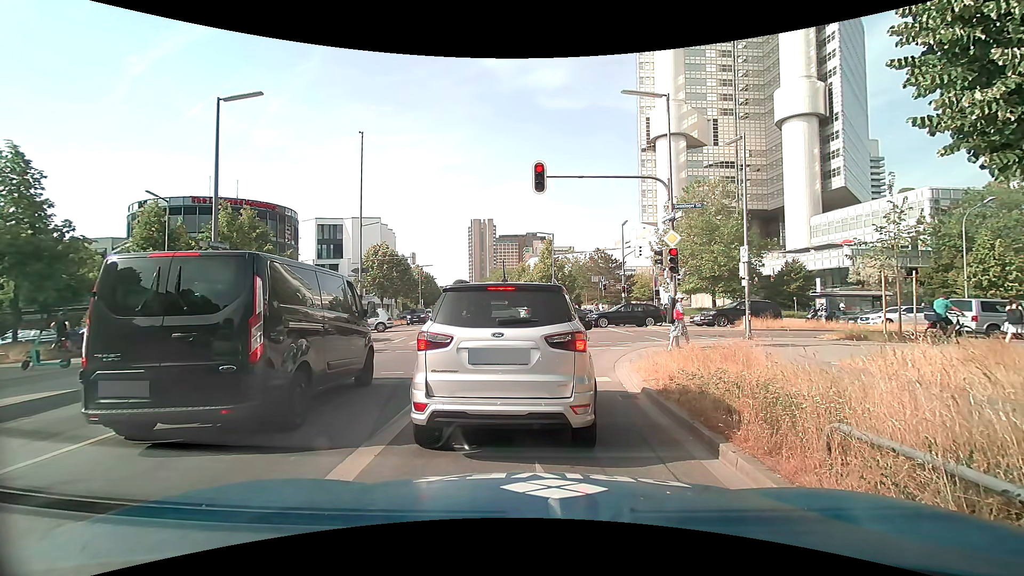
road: secondary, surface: asphalt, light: Day
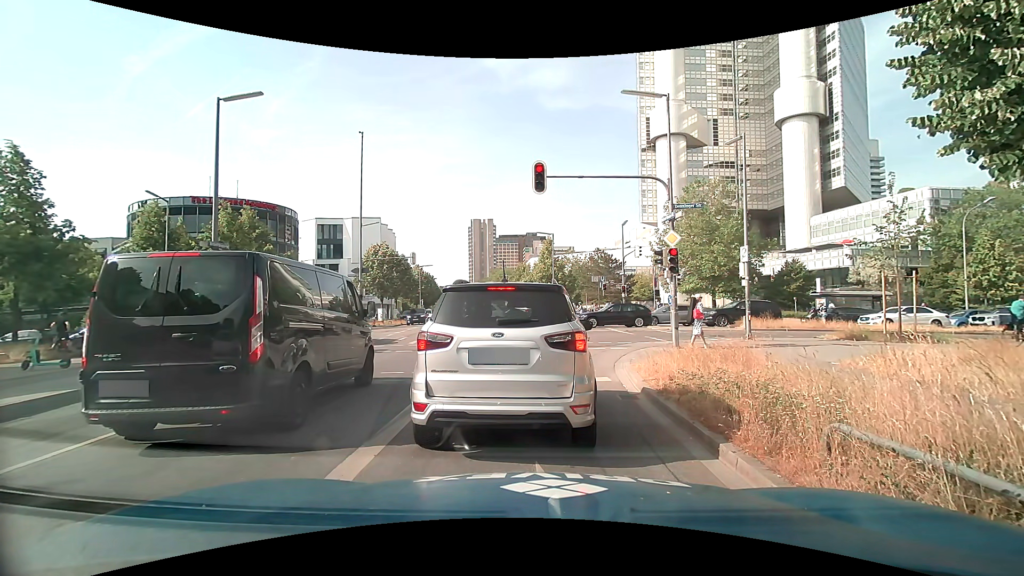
(0.0, 0.0) m; 0°
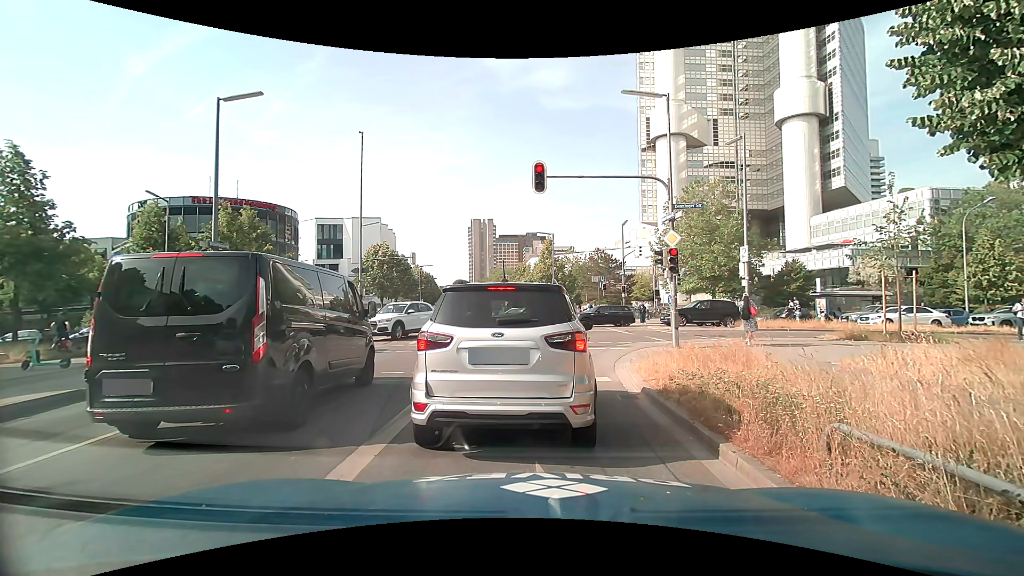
(0.0, 0.0) m; 0°
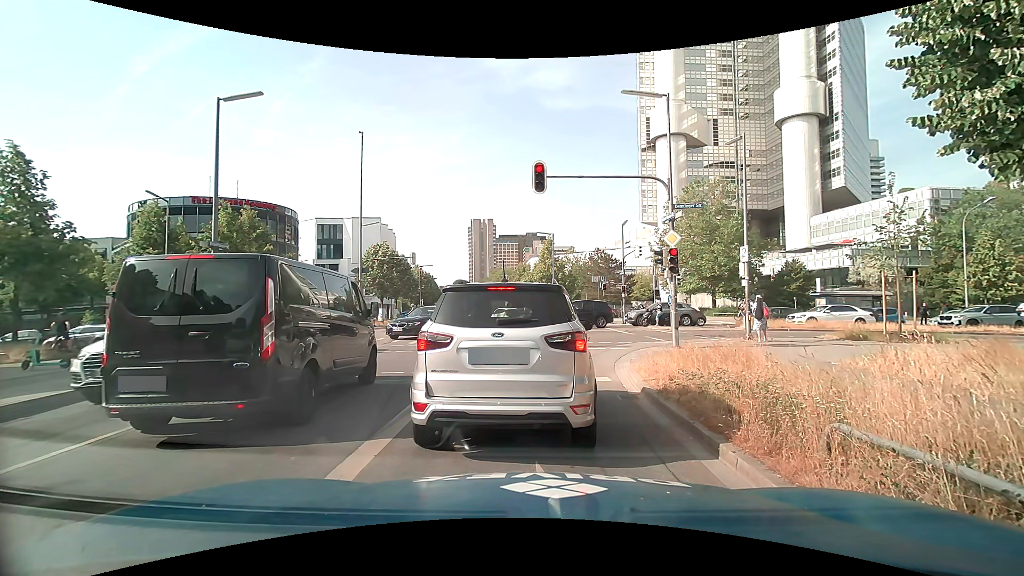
(0.0, 0.0) m; 0°
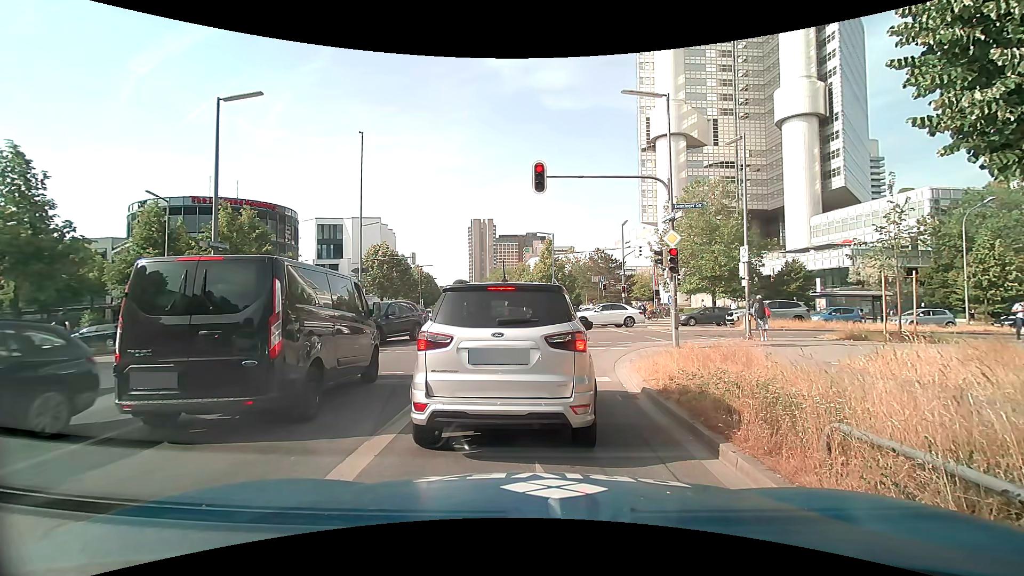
(0.0, 0.0) m; 0°
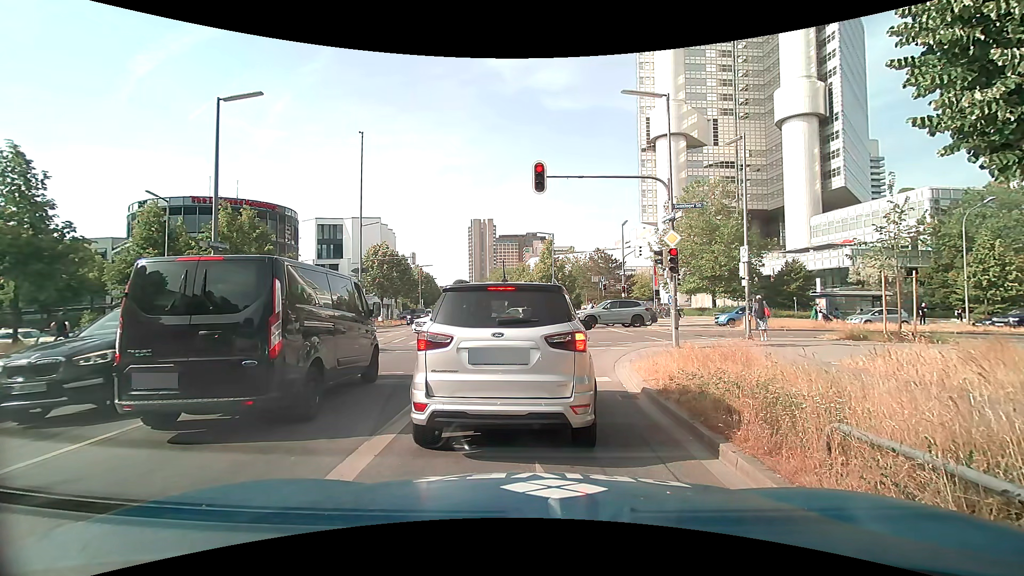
(0.0, 0.0) m; 0°
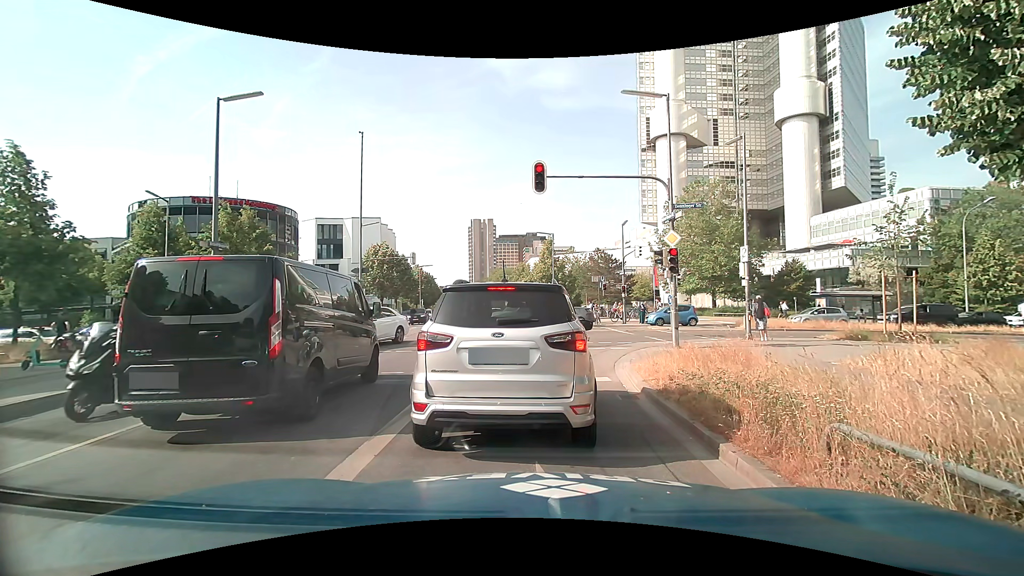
(0.0, 0.0) m; 0°
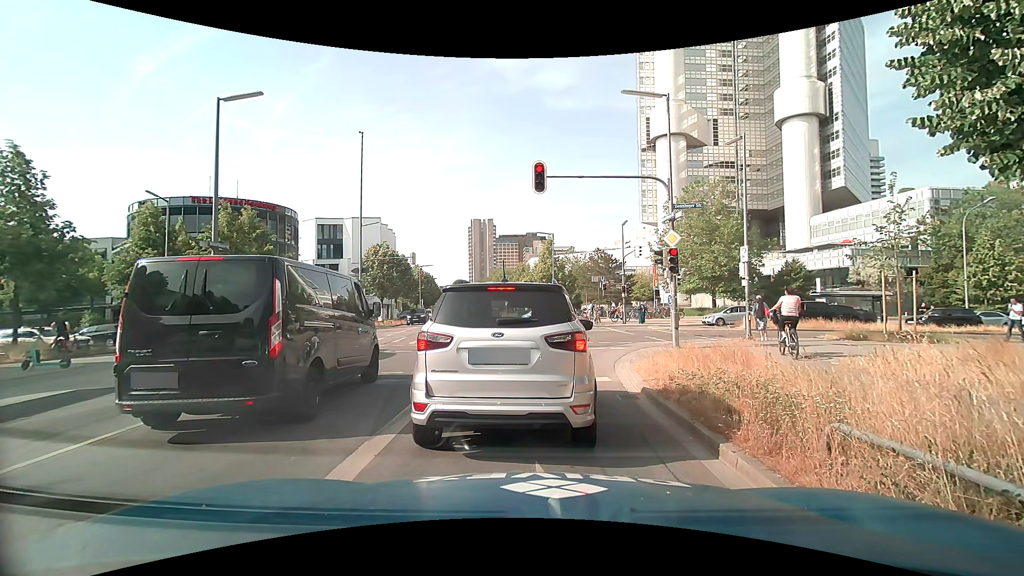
(0.0, 0.0) m; 0°
